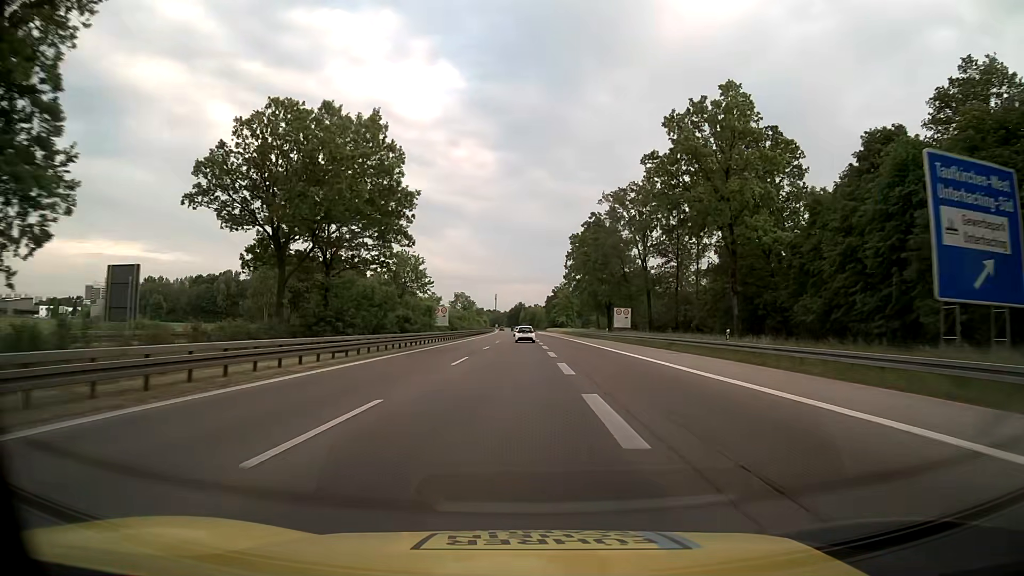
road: motorway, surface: asphalt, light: Day
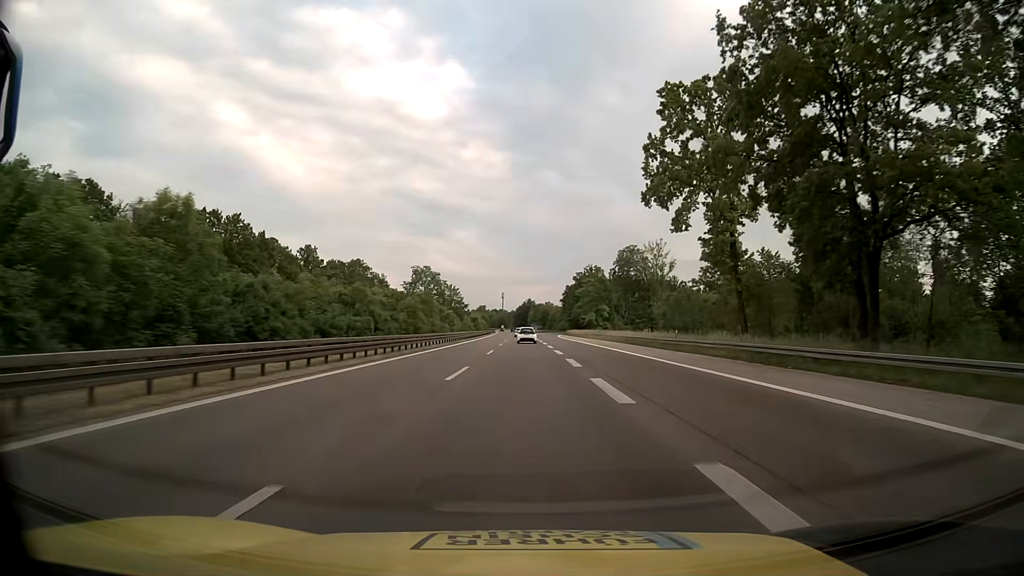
(-0.6, +79.4) m; -1°
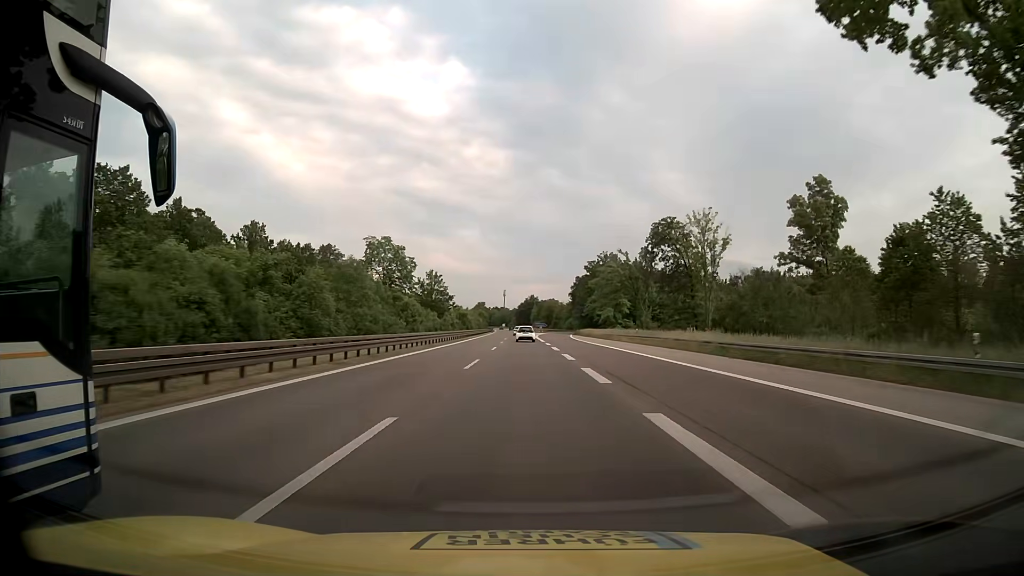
(0.0, +31.9) m; 0°
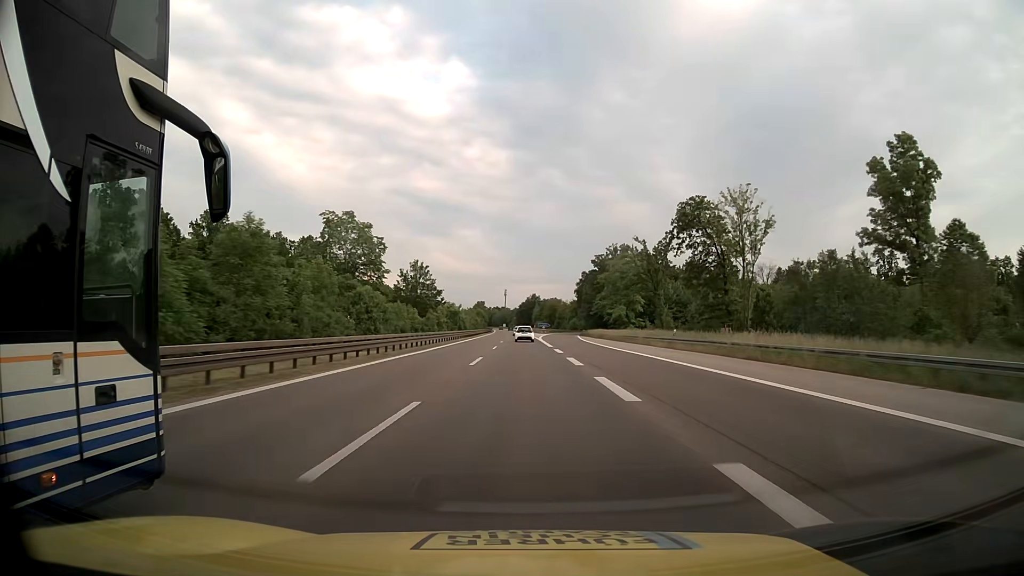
(-0.1, +16.1) m; 0°
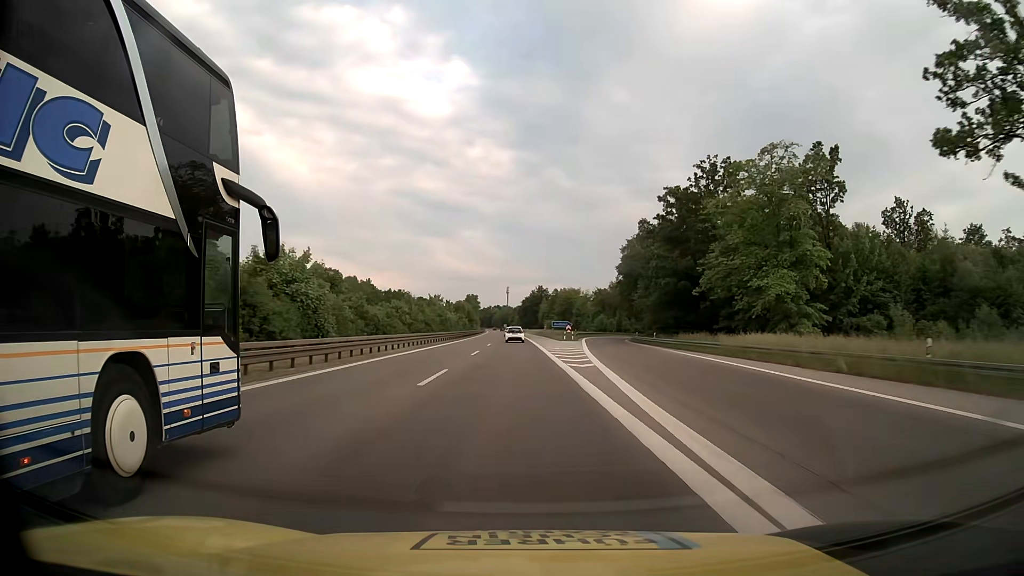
(-0.3, +81.0) m; 0°
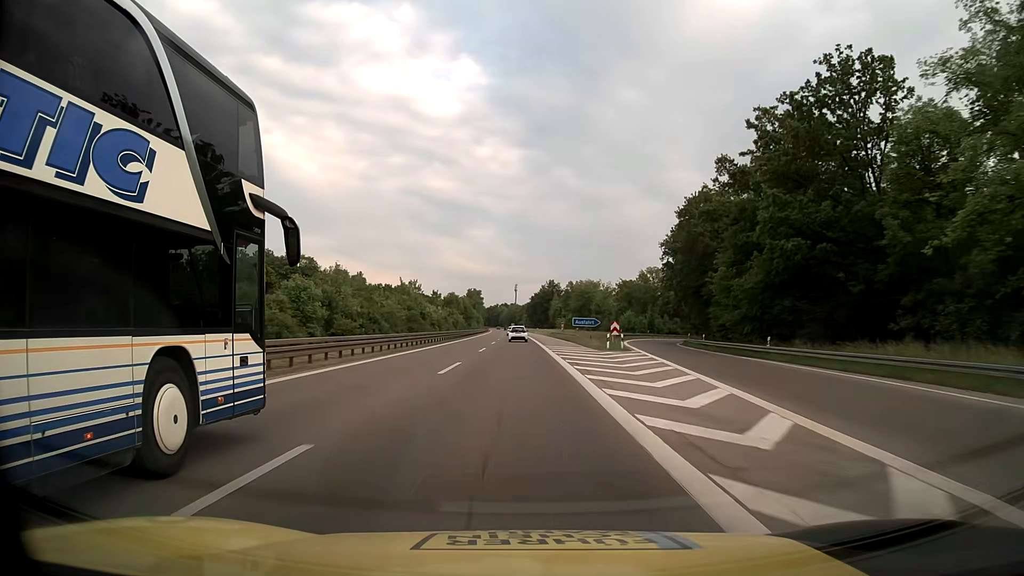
(-0.2, +32.6) m; -1°
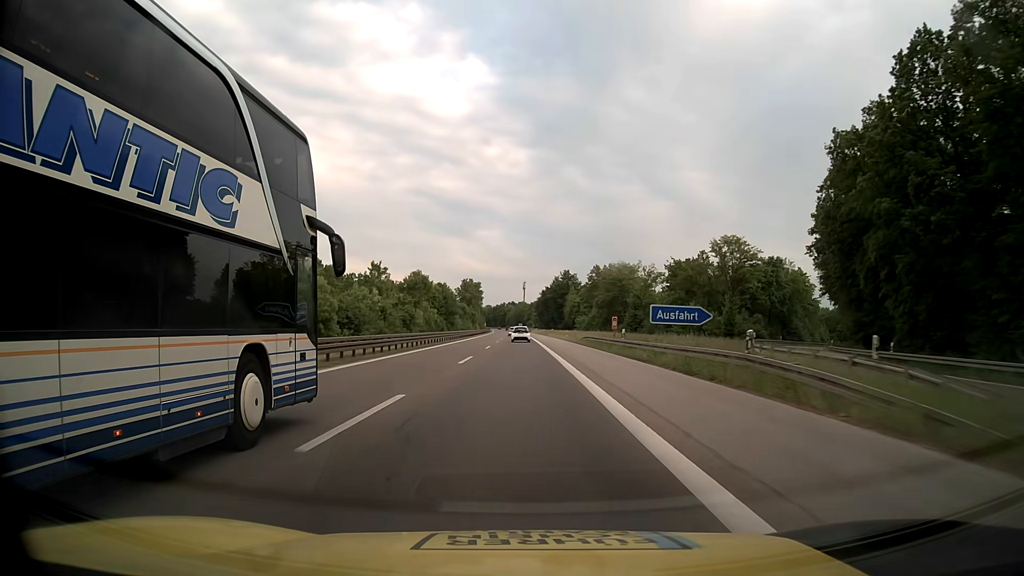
(-0.3, +48.7) m; -1°
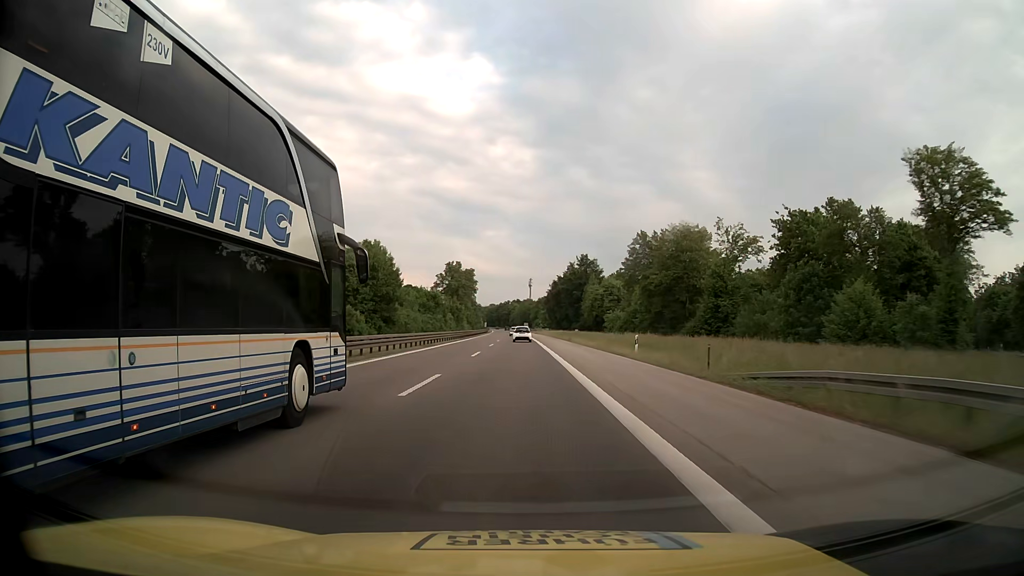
(-0.1, +48.5) m; 0°
(0, +10) (0, +20) (0, +30) (0, +40) (0, +50) (0, +60) (-1, +70) (-1, +80) (-1, +90) (-1, +100) m
